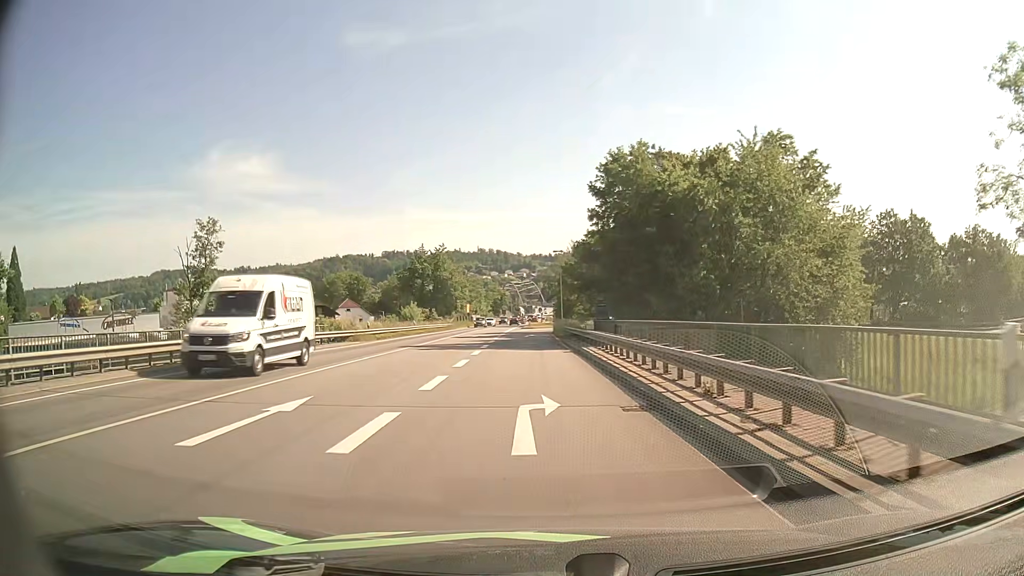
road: primary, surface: asphalt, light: Day
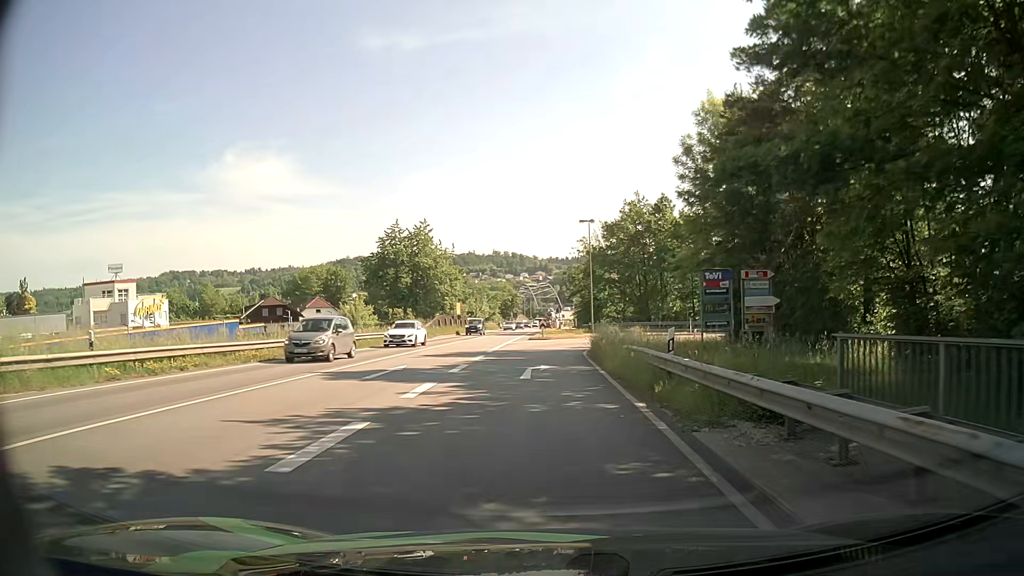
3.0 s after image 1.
(-0.9, +30.8) m; -2°
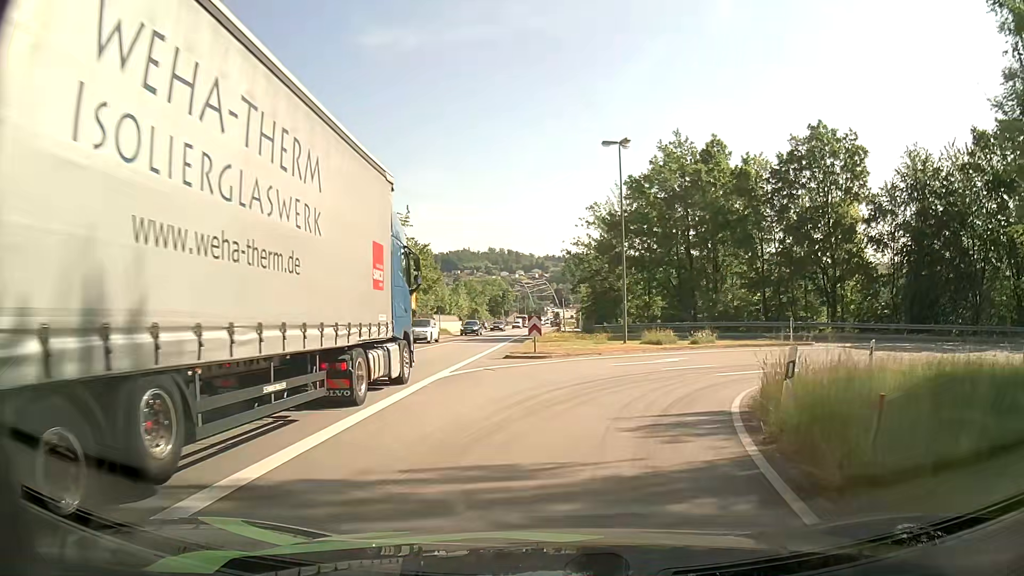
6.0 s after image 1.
(+0.1, +26.1) m; +1°
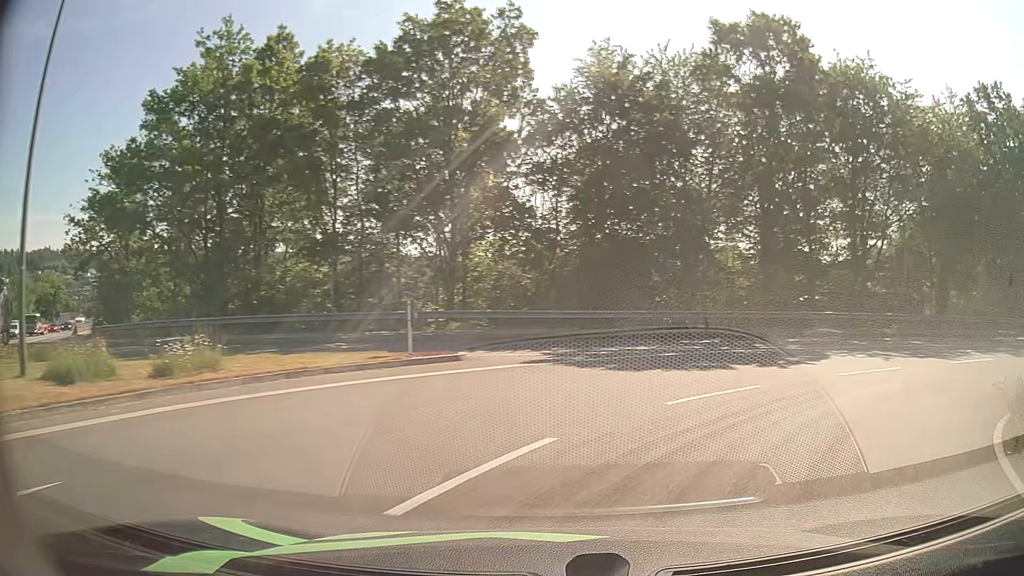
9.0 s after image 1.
(+4.5, +19.8) m; +37°
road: primary_link
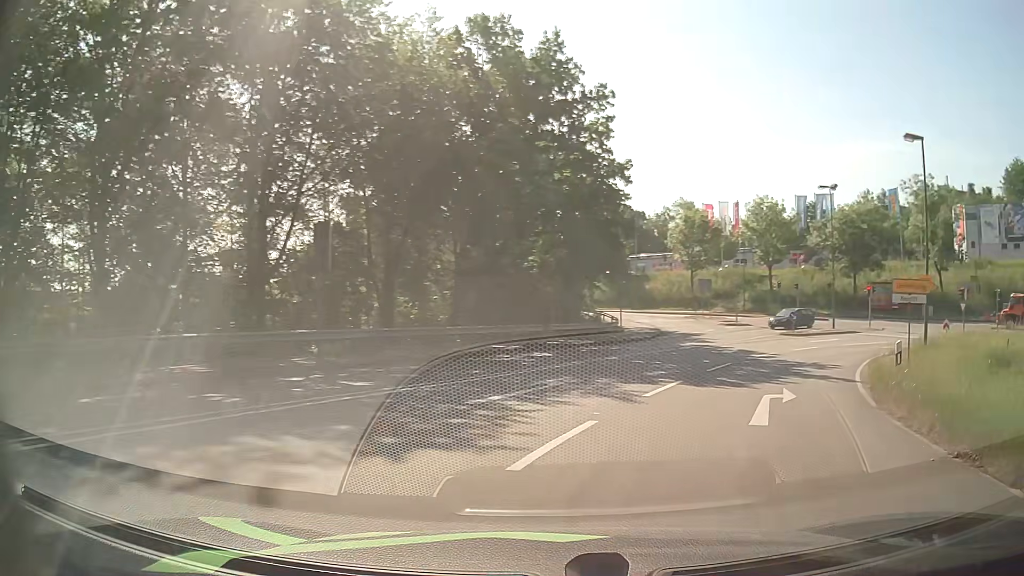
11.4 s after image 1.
(+5.7, +13.1) m; +48°
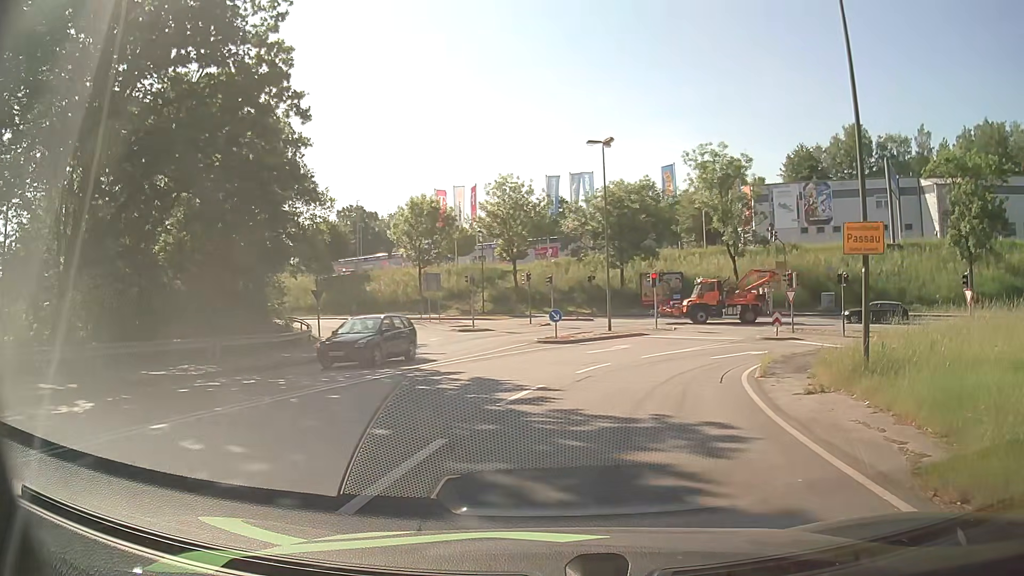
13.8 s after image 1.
(+3.3, +12.6) m; +24°
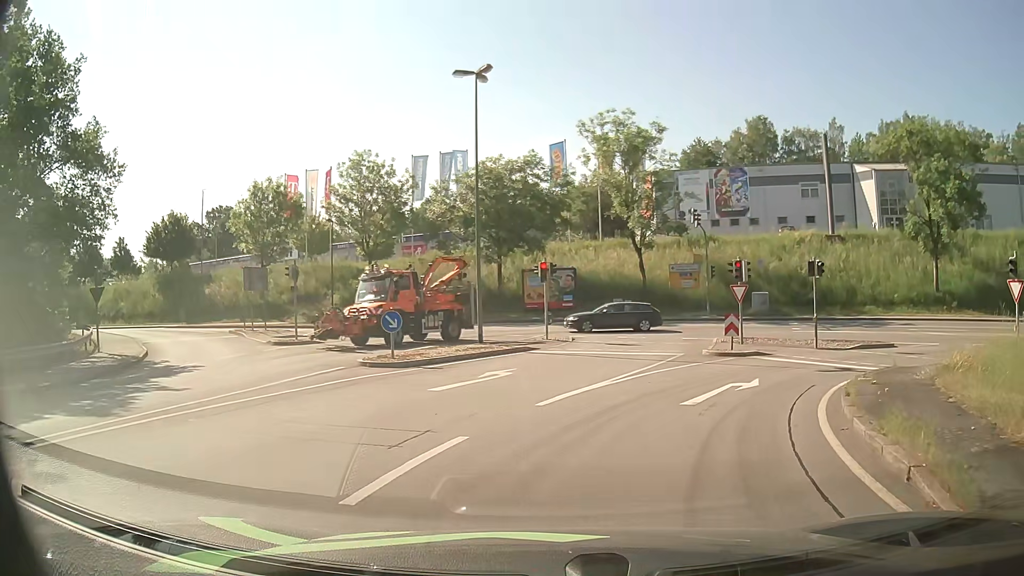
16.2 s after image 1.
(+0.8, +11.2) m; +9°
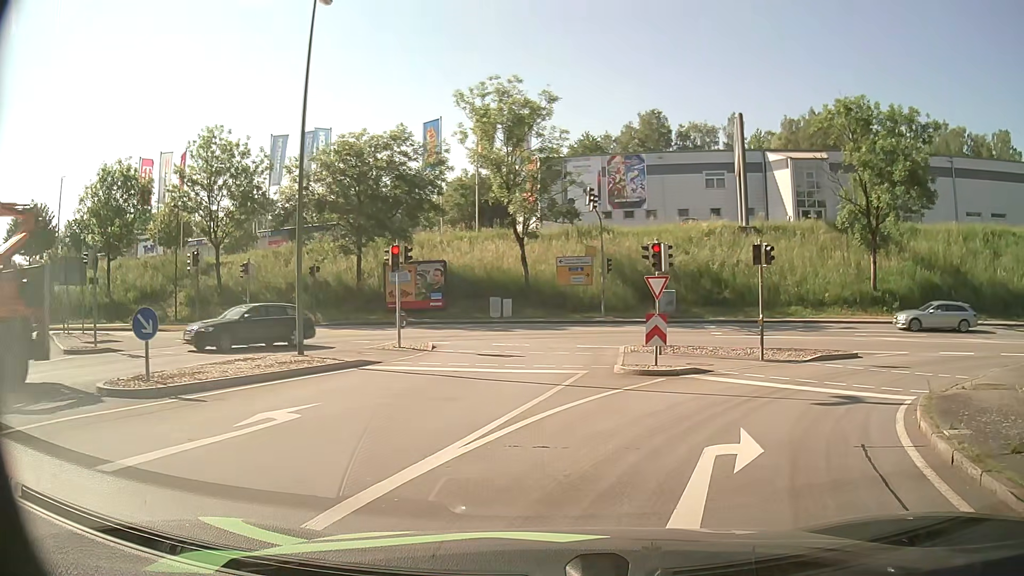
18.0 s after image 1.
(+0.6, +7.0) m; +11°
(+2, +10) (+8, +17) (+17, +22) (+27, +21) (+36, +17) (+45, +11) (+52, +5) (+60, -2) (+66, -9) (+73, -17) m
